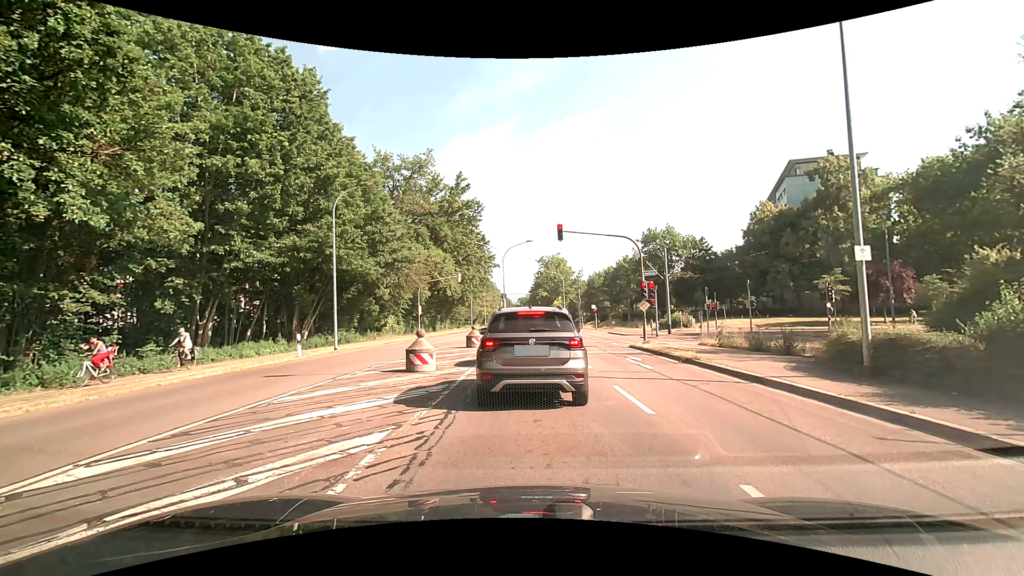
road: secondary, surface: asphalt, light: Day
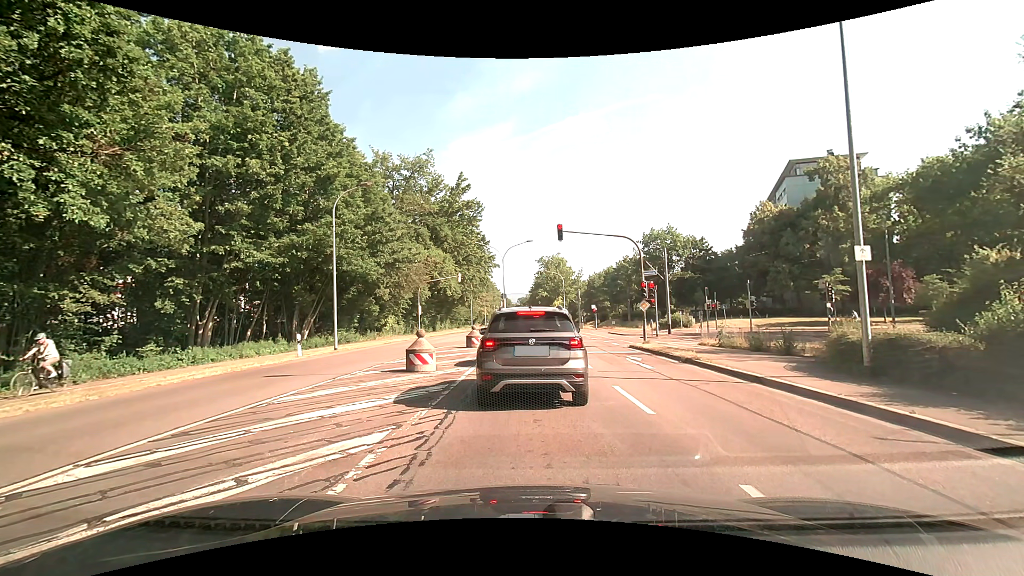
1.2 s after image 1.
(0.0, 0.0) m; 0°
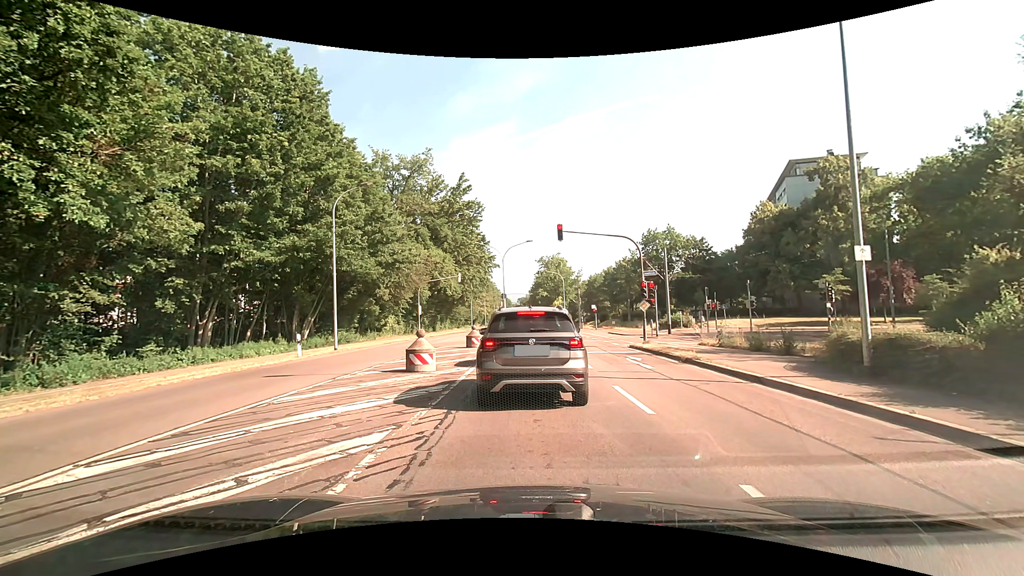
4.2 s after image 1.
(0.0, 0.0) m; 0°
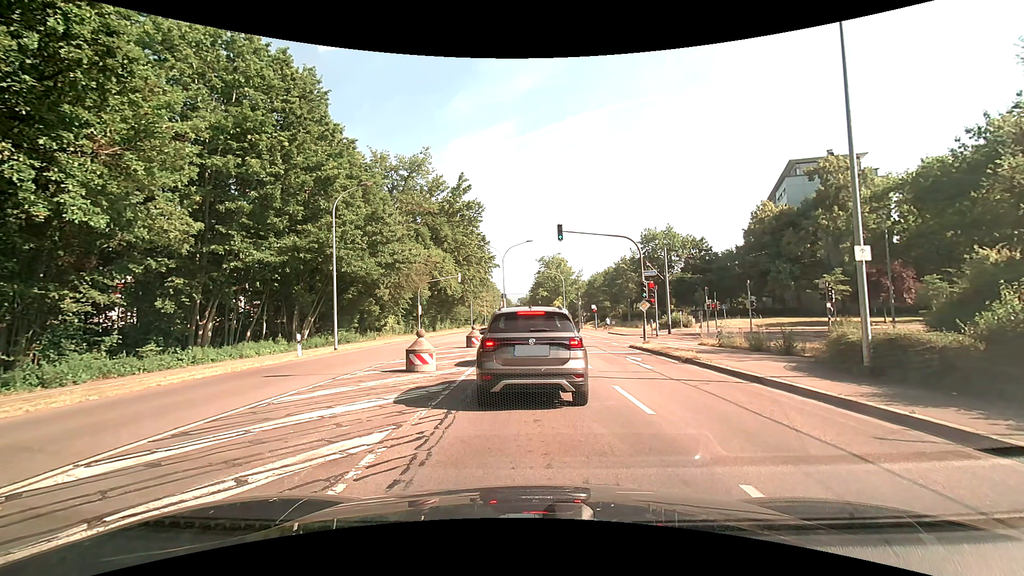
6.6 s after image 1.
(0.0, 0.0) m; 0°
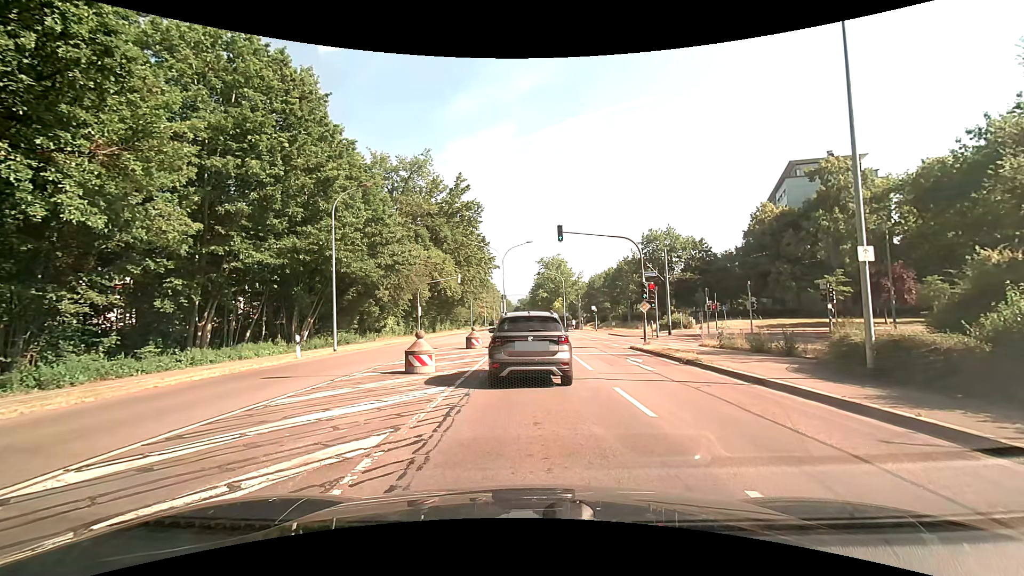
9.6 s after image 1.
(0.0, +0.1) m; 0°
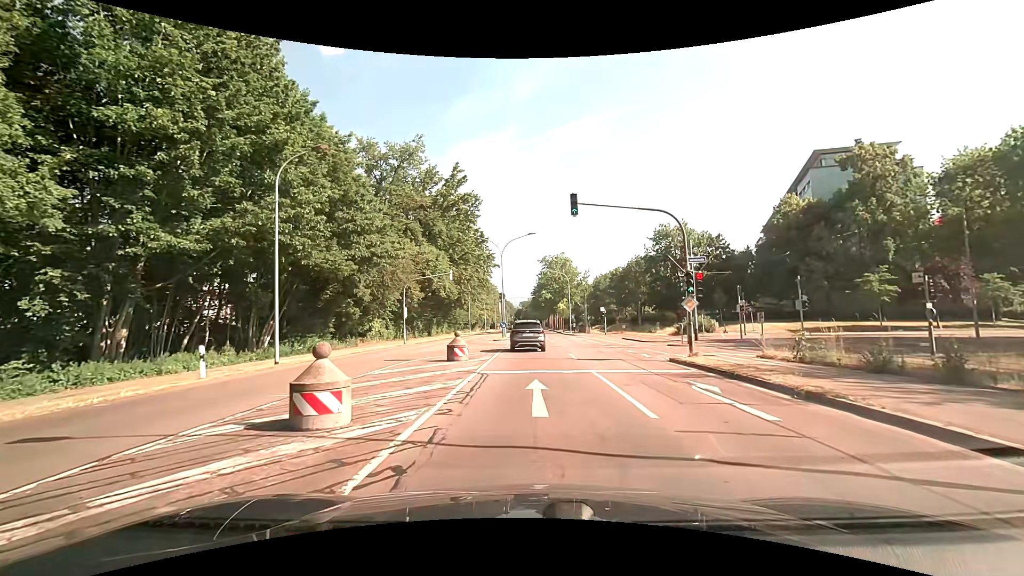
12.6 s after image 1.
(-0.1, +6.9) m; -2°
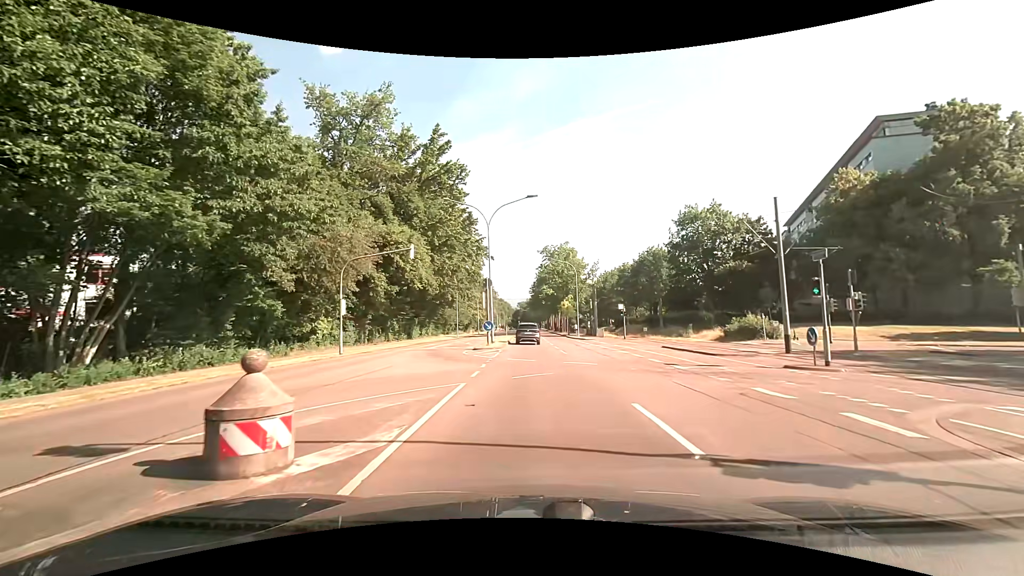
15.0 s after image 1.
(+0.1, +14.4) m; +1°
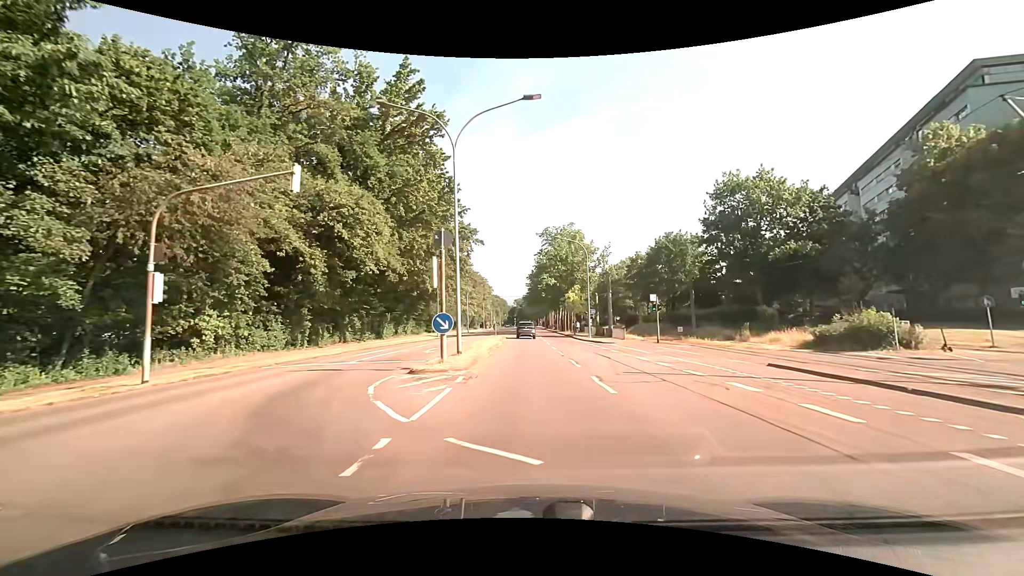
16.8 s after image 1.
(+0.1, +14.5) m; 0°
(0, +10) (0, +20) (0, +30) (+1, +40) (+1, +50) (+2, +60) (+3, +70) (+3, +80) (+3, +90) (+3, +100) m
